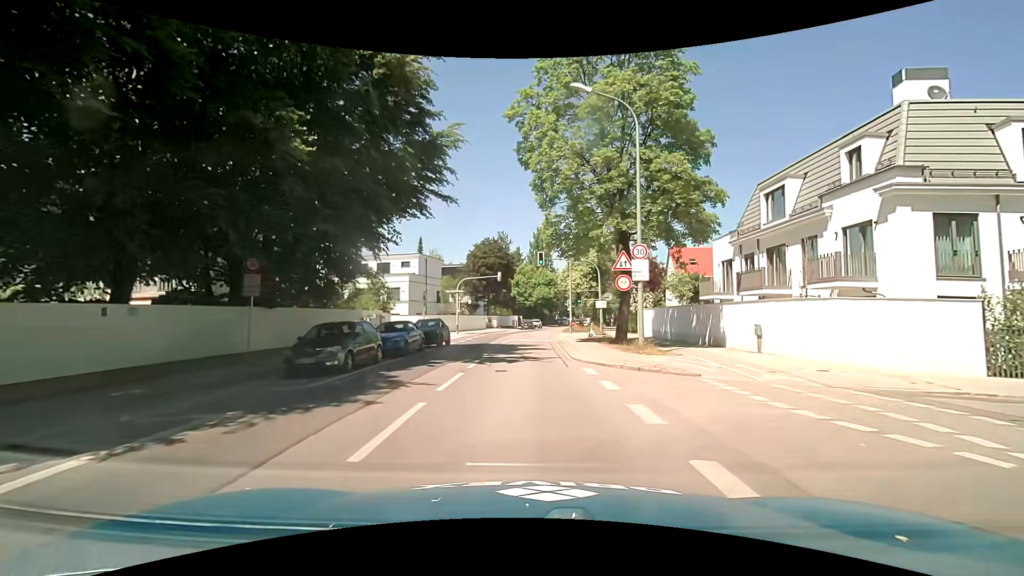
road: secondary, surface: asphalt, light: Day
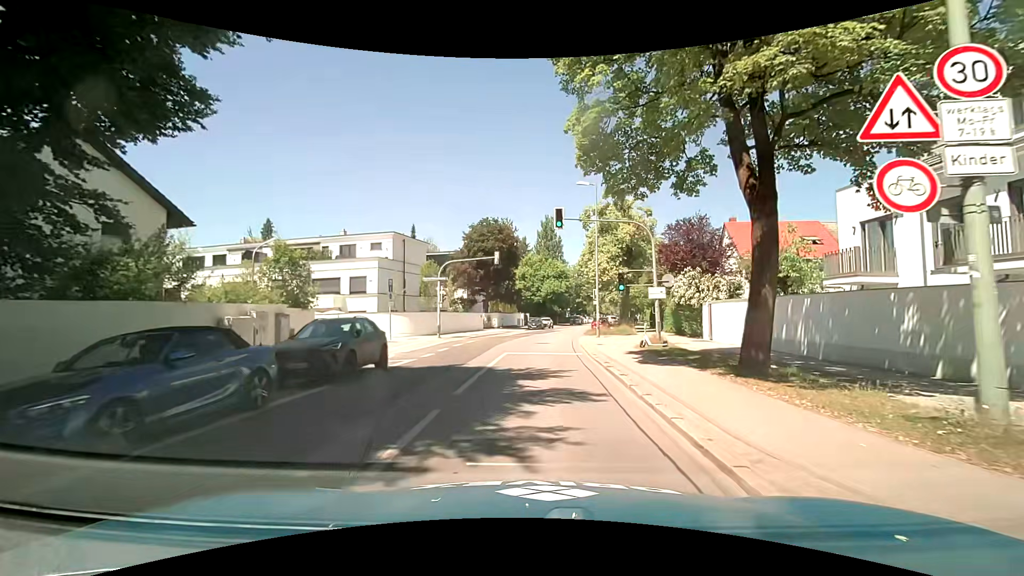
(0.0, +14.0) m; 0°
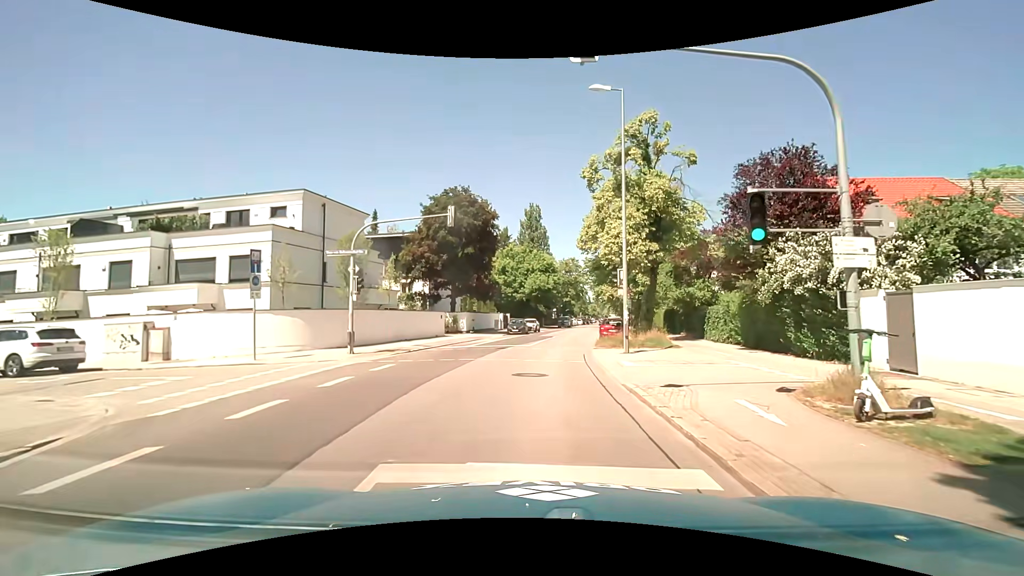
(+0.2, +14.6) m; +2°
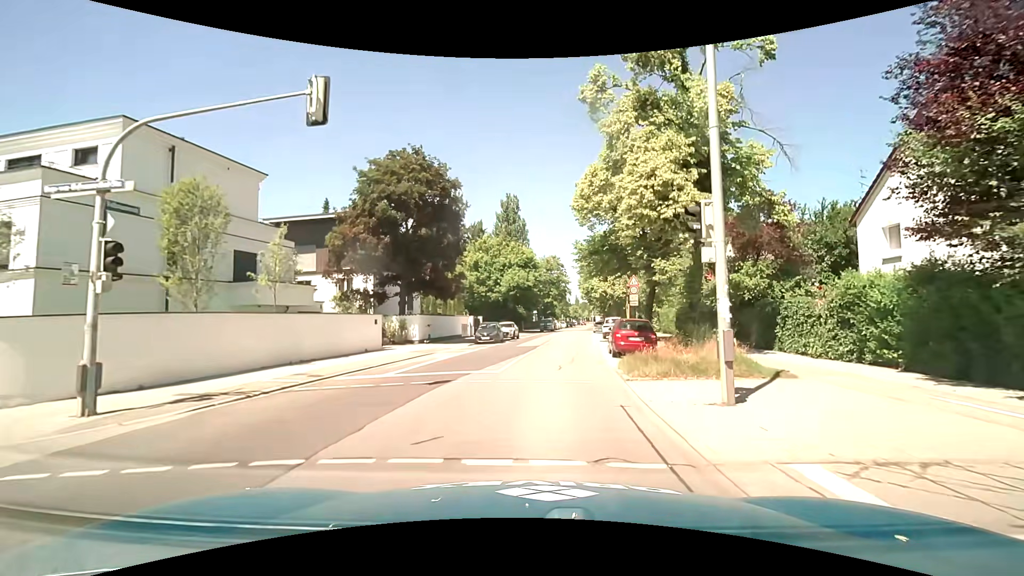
(+0.2, +11.4) m; +3°
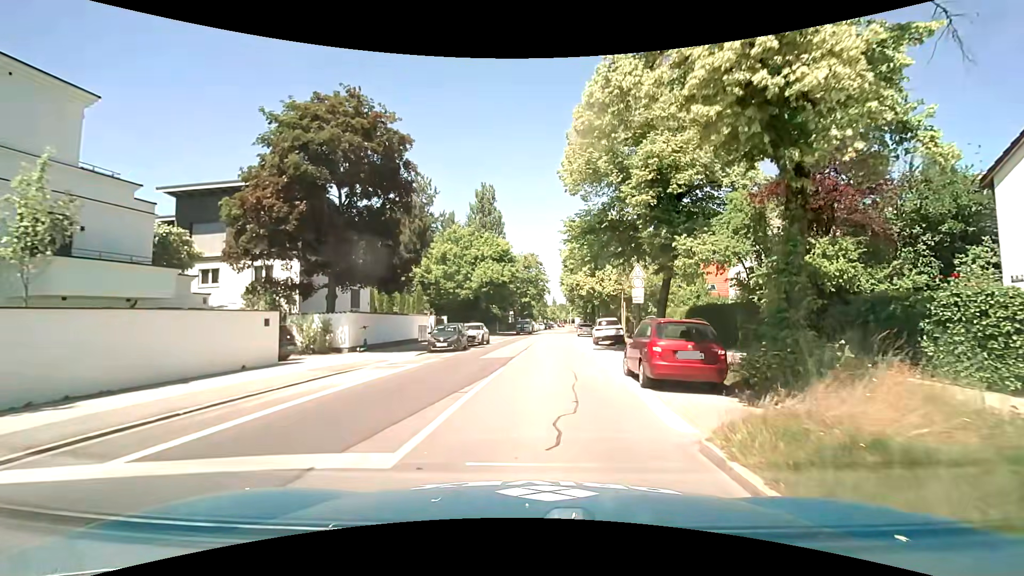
(+0.1, +8.5) m; +1°
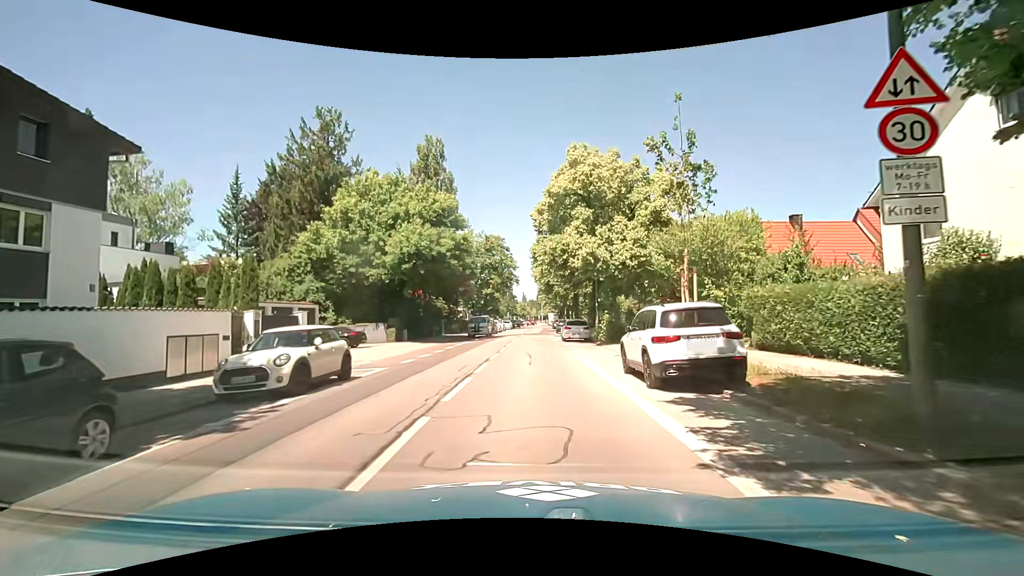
(+1.3, +21.5) m; +3°
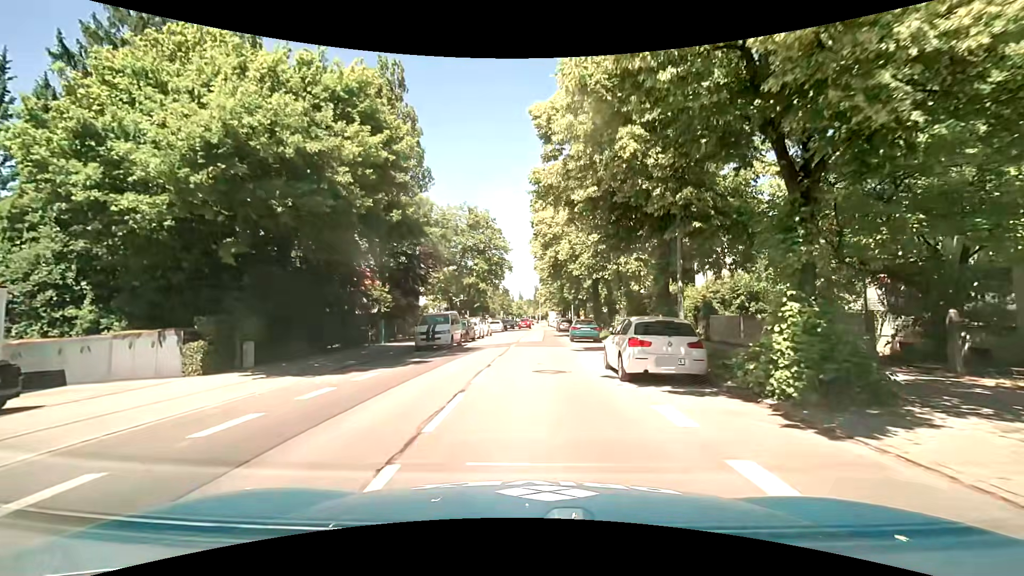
(+0.3, +20.4) m; 0°
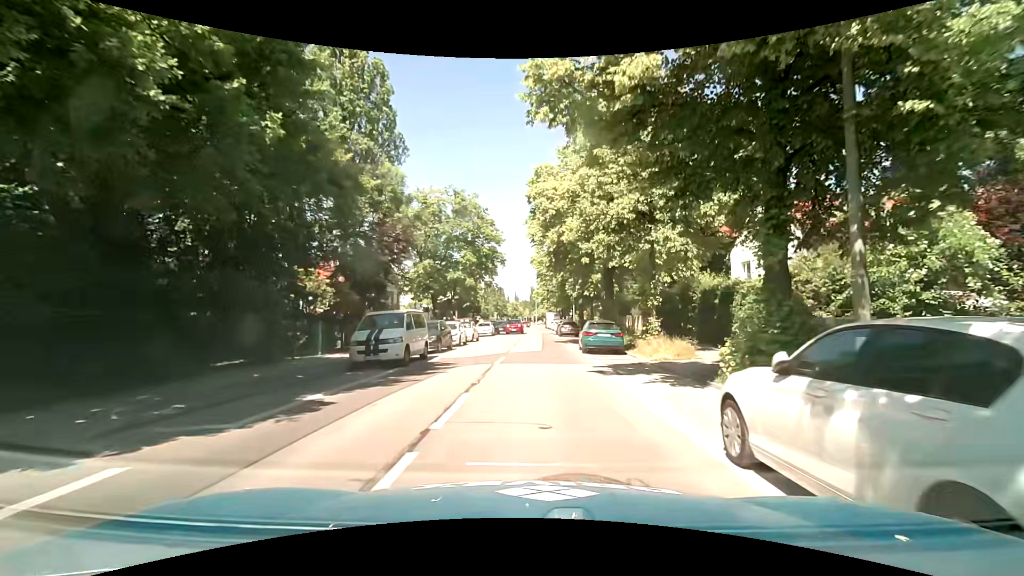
(+0.1, +8.7) m; +3°
(0, +10) (0, +20) (0, +30) (0, +40) (0, +50) (0, +60) (0, +70) (-1, +80) (-1, +90) (-1, +100) m
